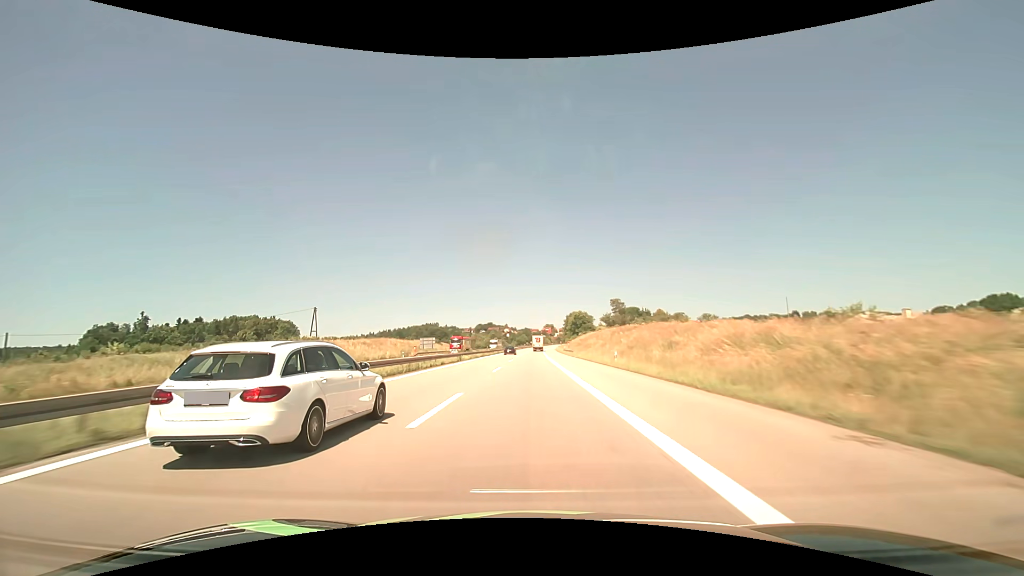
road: motorway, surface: asphalt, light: Day
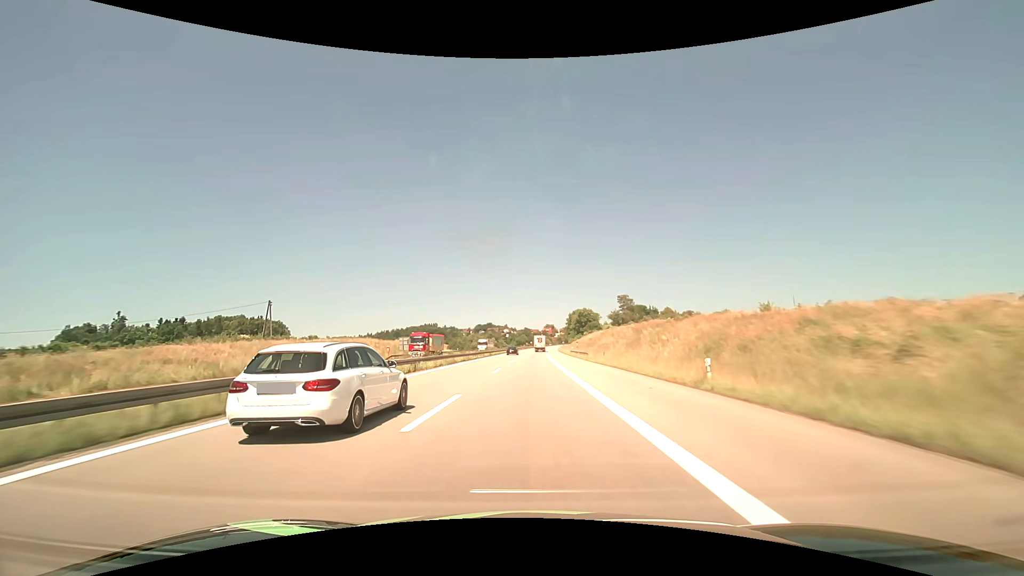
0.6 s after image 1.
(0.0, +18.5) m; 0°
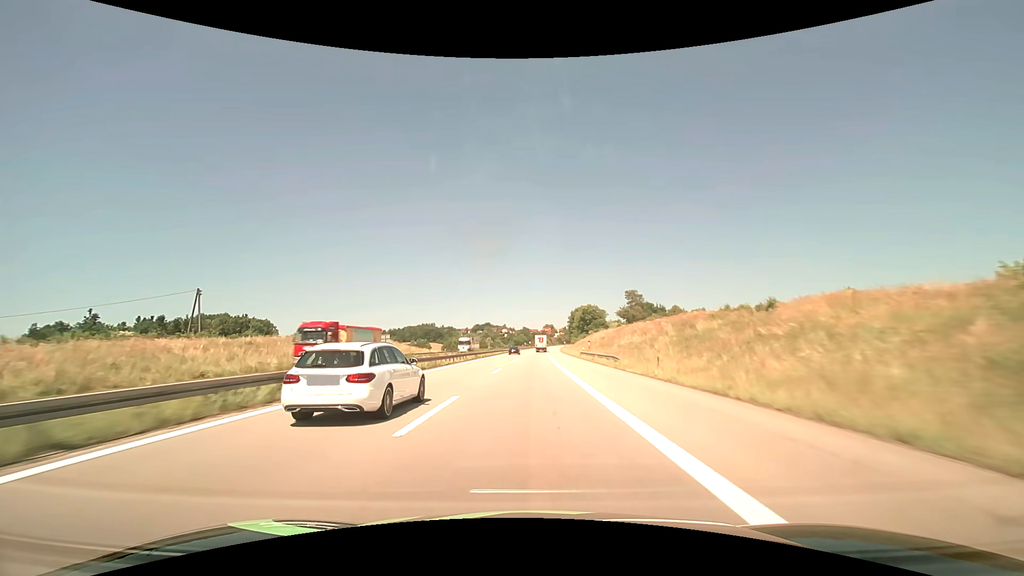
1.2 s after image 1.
(0.0, +18.6) m; 0°
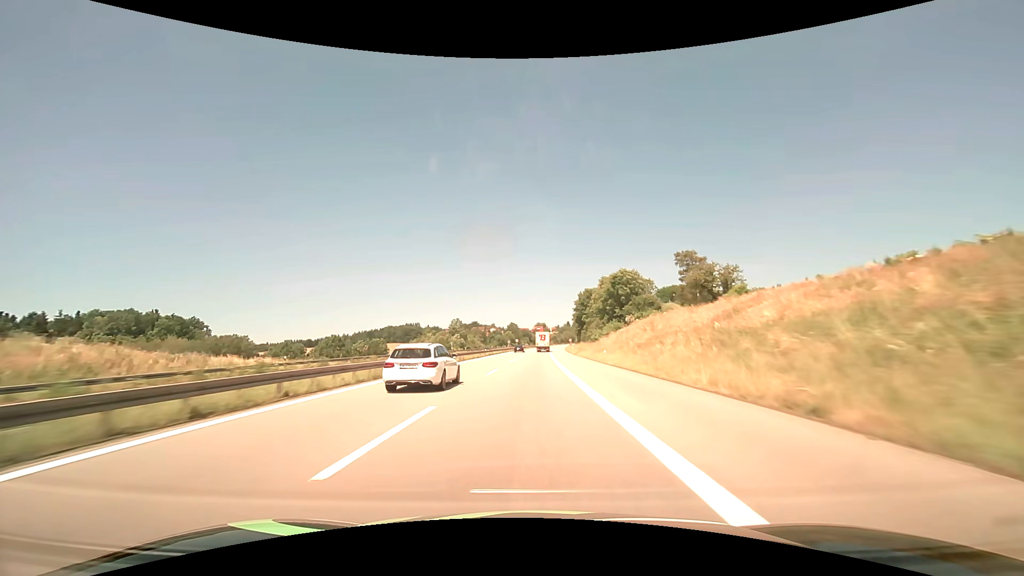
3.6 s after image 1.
(+0.8, +74.9) m; +1°
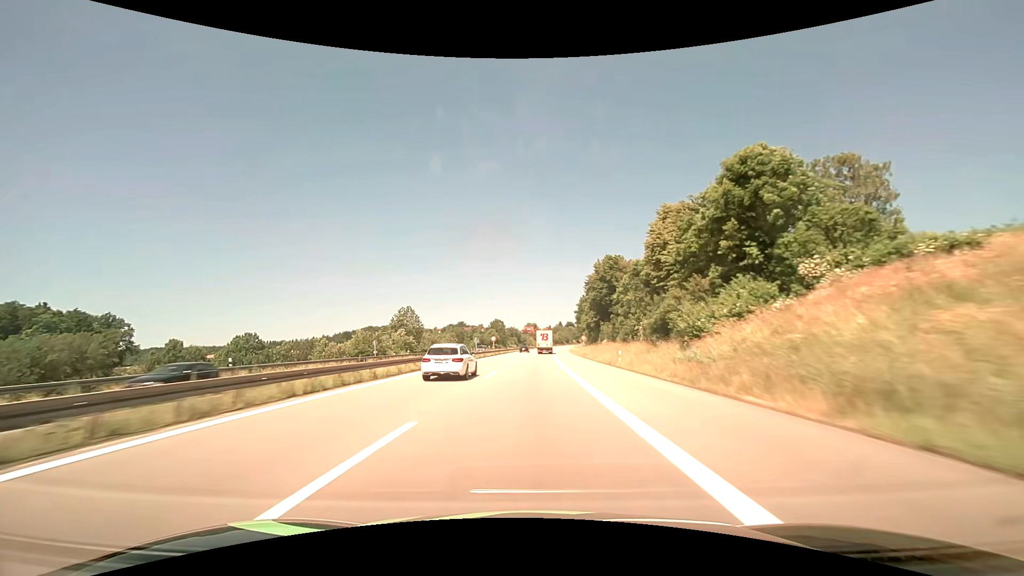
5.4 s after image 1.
(+0.5, +56.5) m; +1°
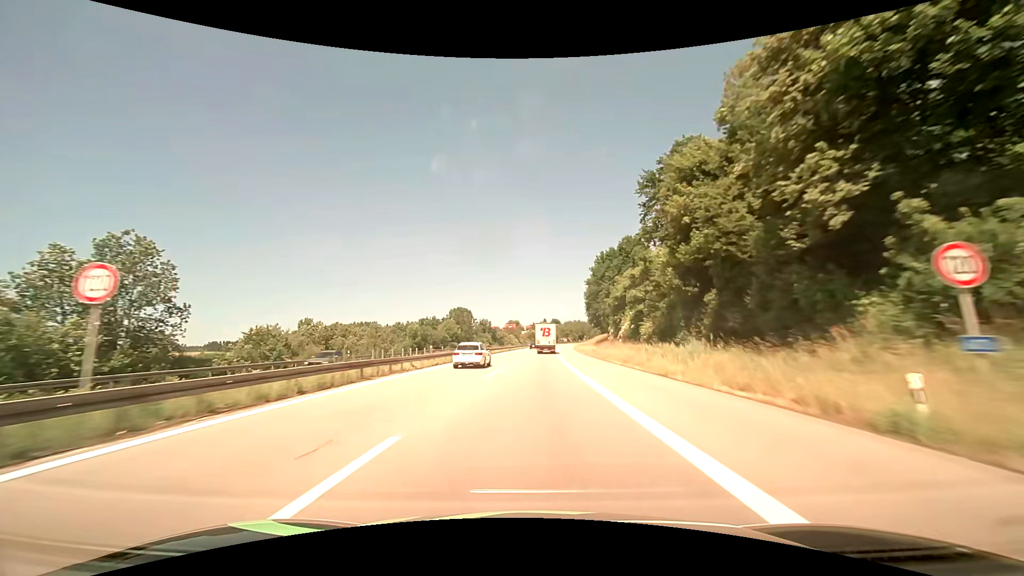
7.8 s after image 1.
(+1.2, +73.7) m; +2°
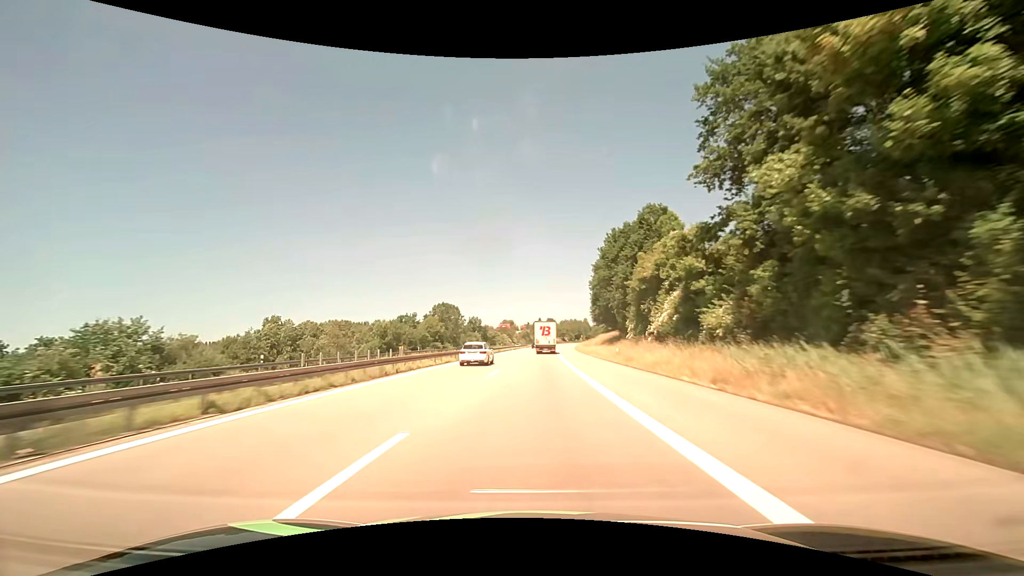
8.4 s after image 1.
(+0.1, +17.7) m; 0°
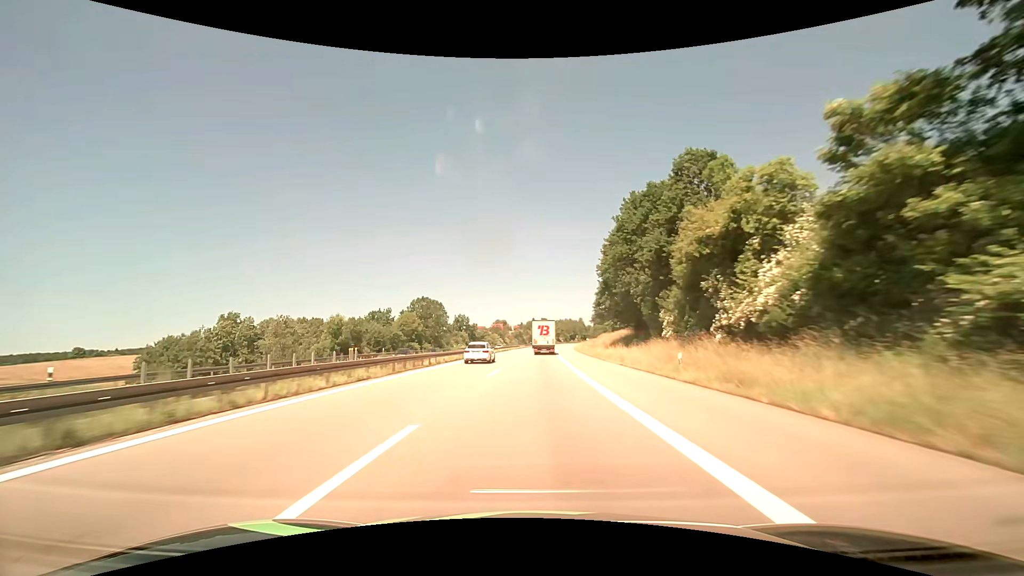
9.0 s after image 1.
(+0.1, +17.4) m; +1°
(0, +10) (0, +20) (0, +30) (0, +40) (+1, +50) (+1, +60) (+1, +70) (+2, +80) (+2, +90) (+3, +100) m
